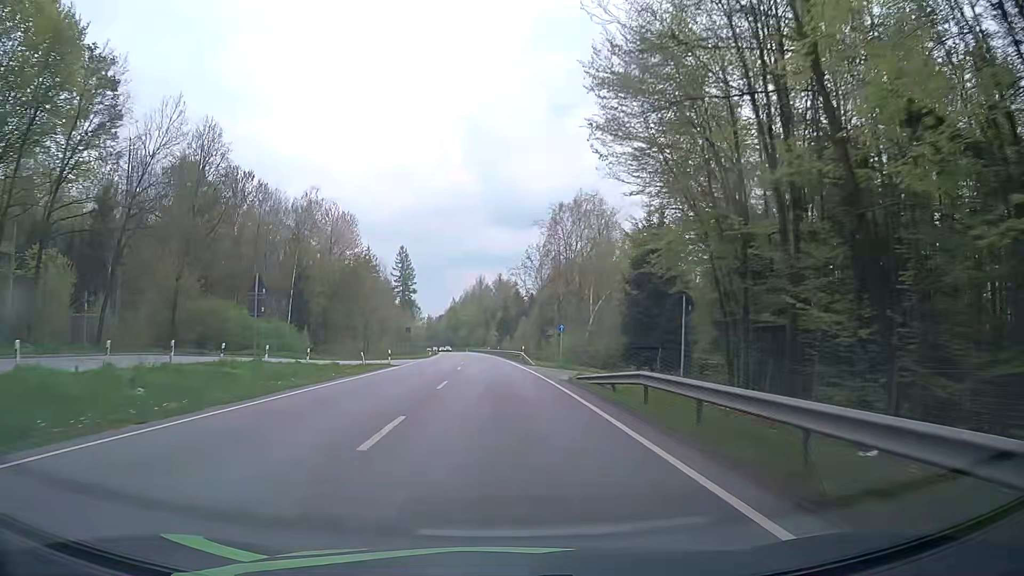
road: primary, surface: asphalt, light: Day
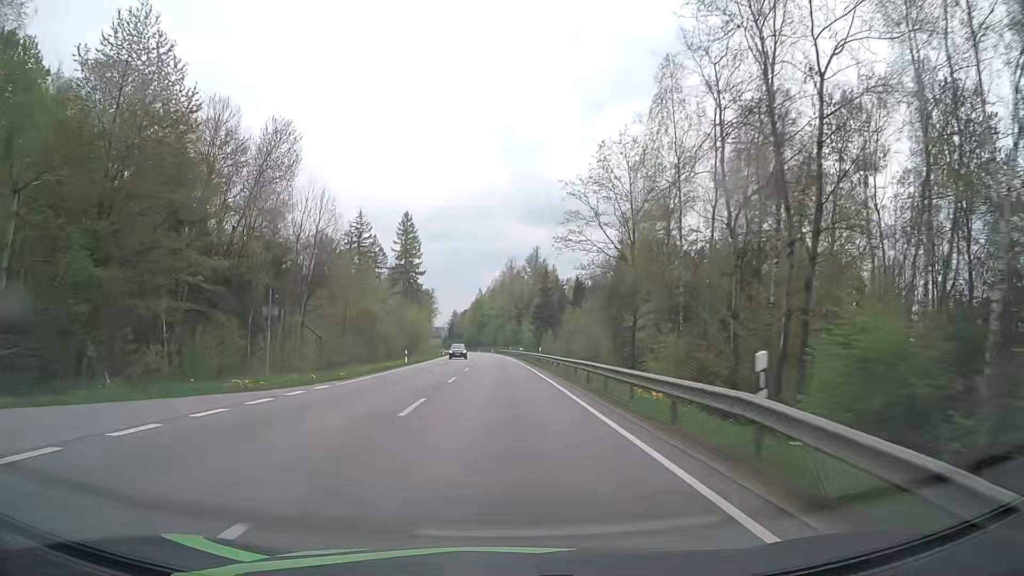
(-0.9, +48.7) m; -2°
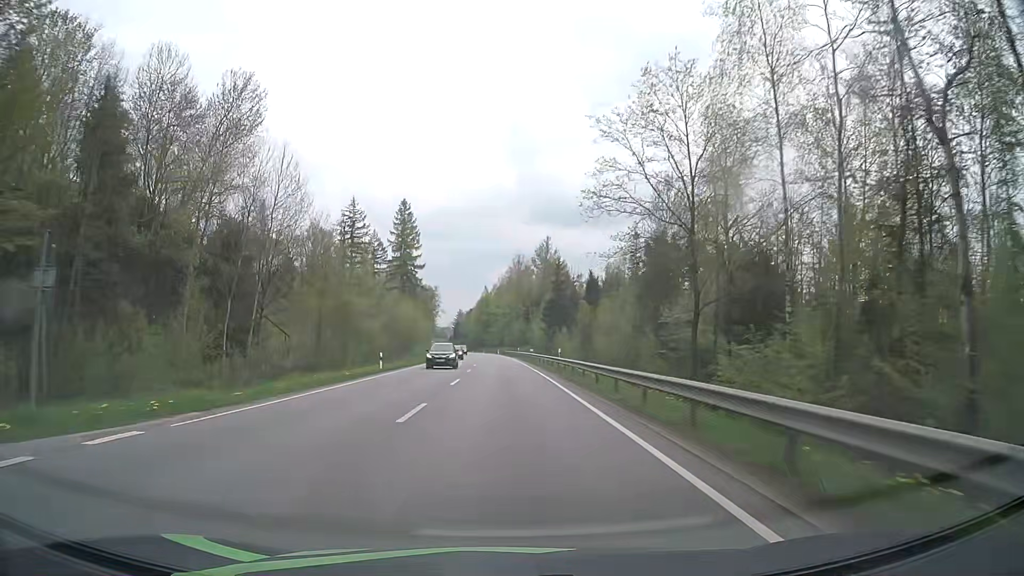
(-0.1, +12.9) m; -1°
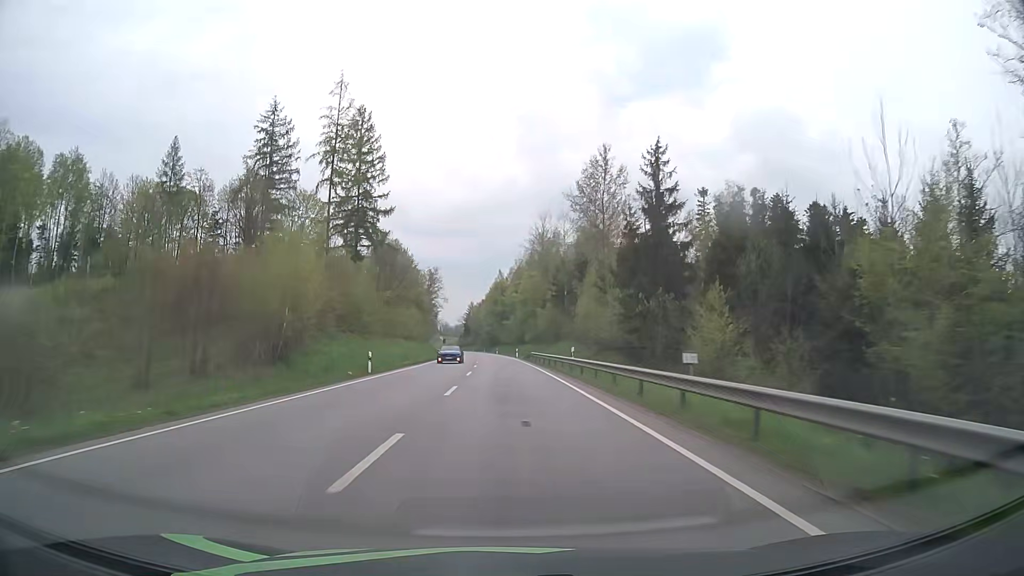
(-0.8, +54.2) m; -2°
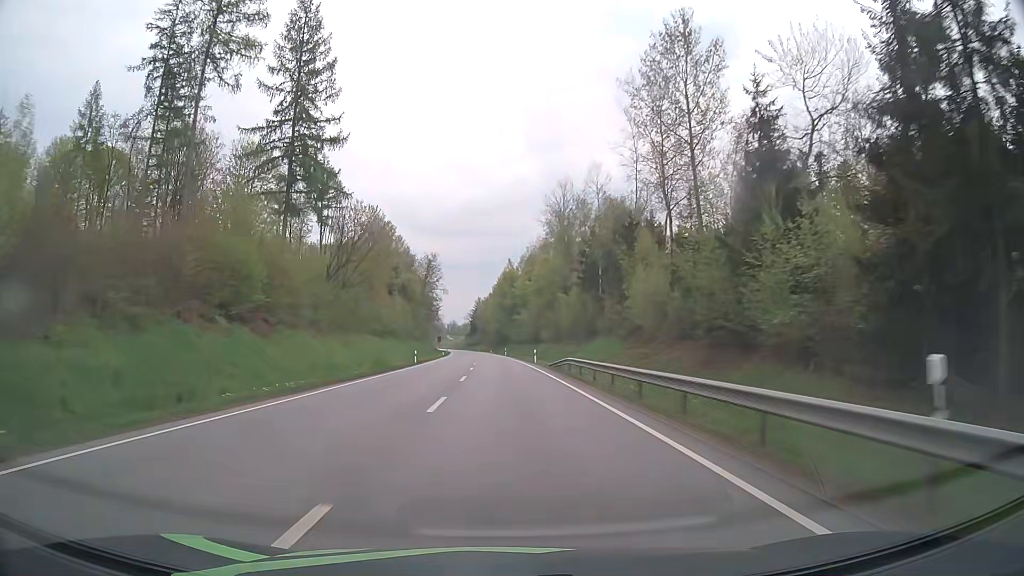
(-0.1, +28.7) m; -1°
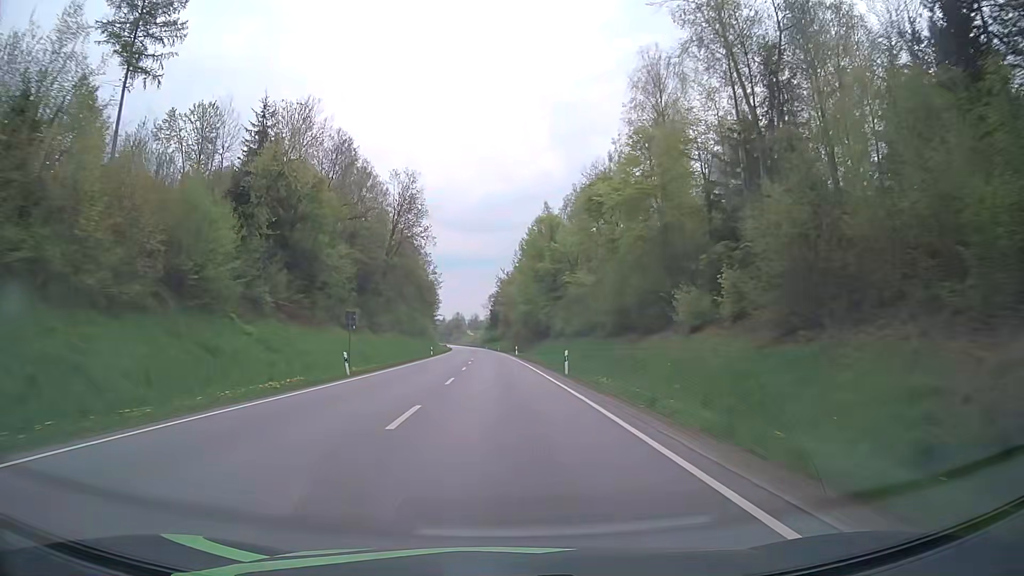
(-1.5, +75.1) m; -2°
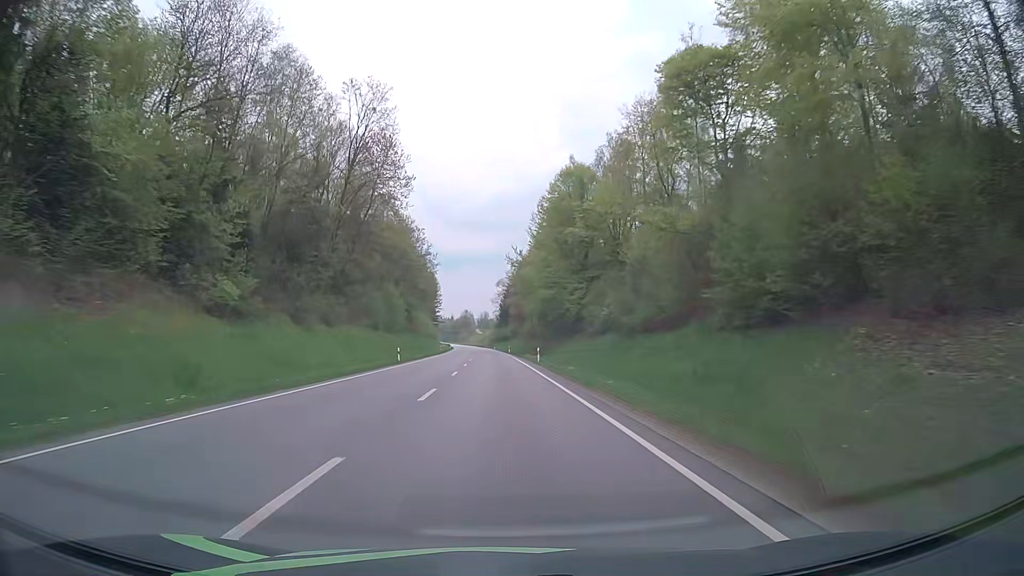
(-0.3, +30.9) m; -1°
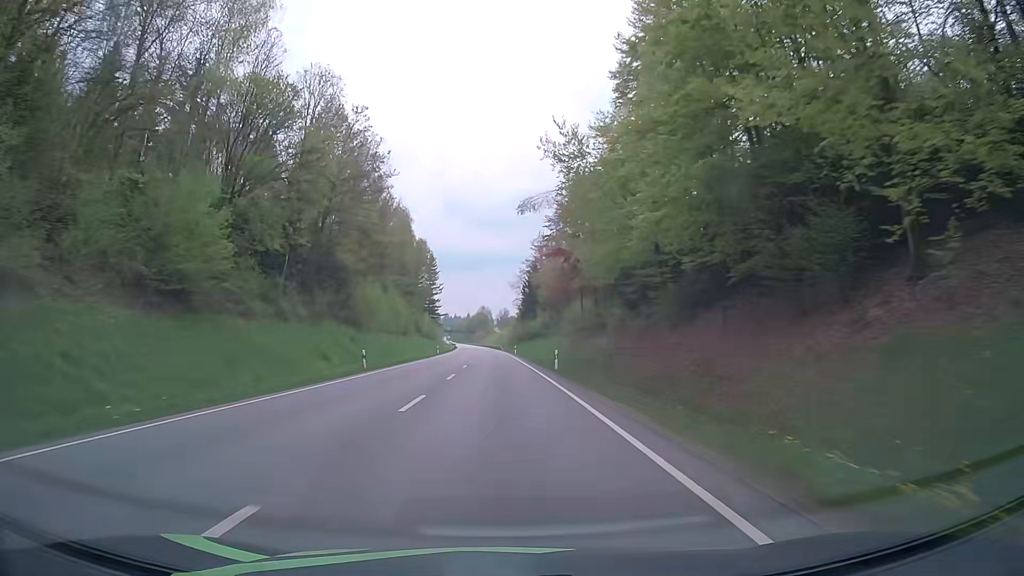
(-1.1, +62.4) m; -2°
(0, +10) (0, +20) (0, +30) (0, +40) (-1, +50) (-1, +60) (-1, +70) (-1, +80) (-2, +90) (-2, +100) m
